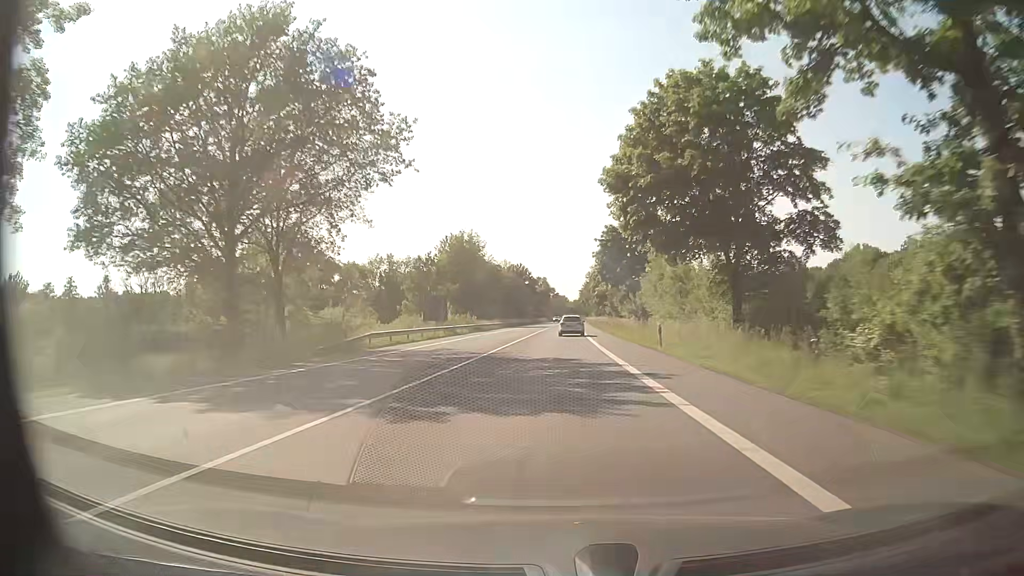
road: secondary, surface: asphalt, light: Day
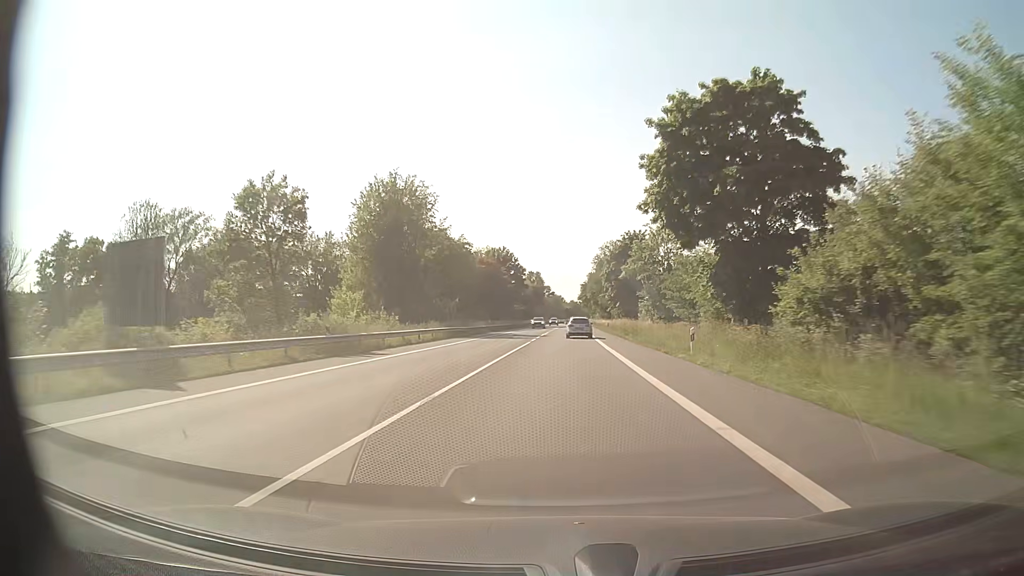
(+0.1, +44.2) m; 0°
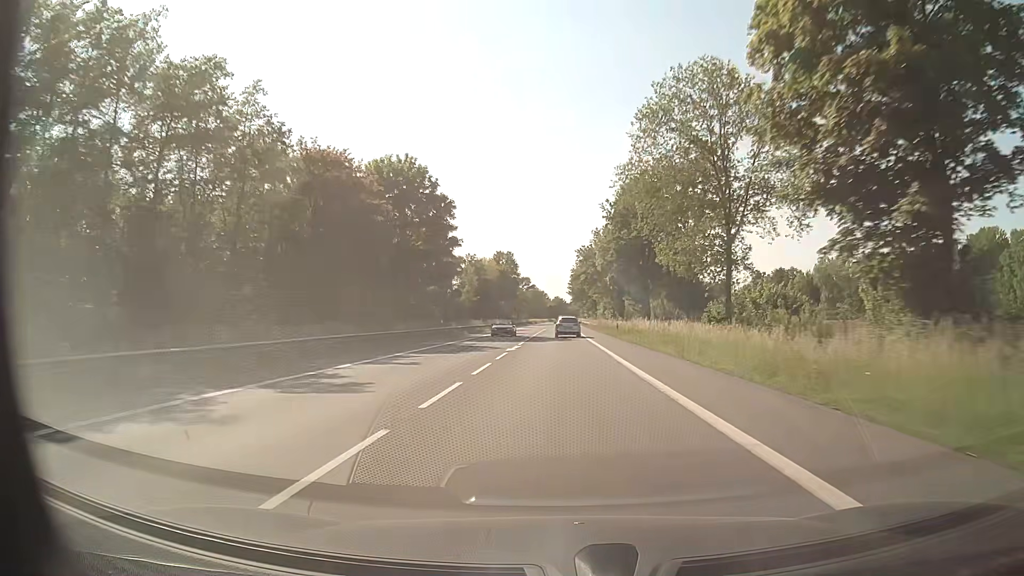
(+1.0, +74.3) m; +1°
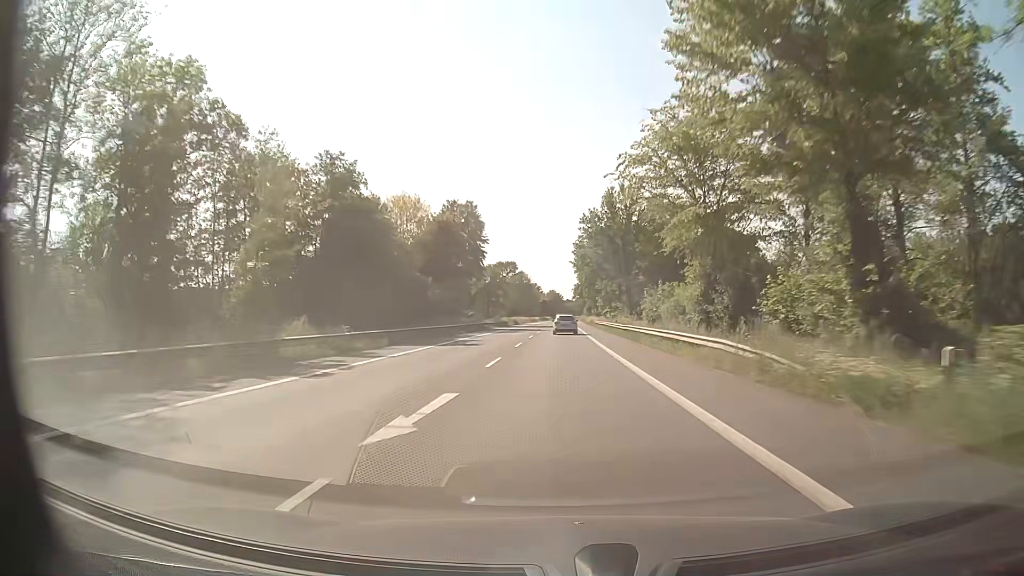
(+0.1, +75.8) m; 0°
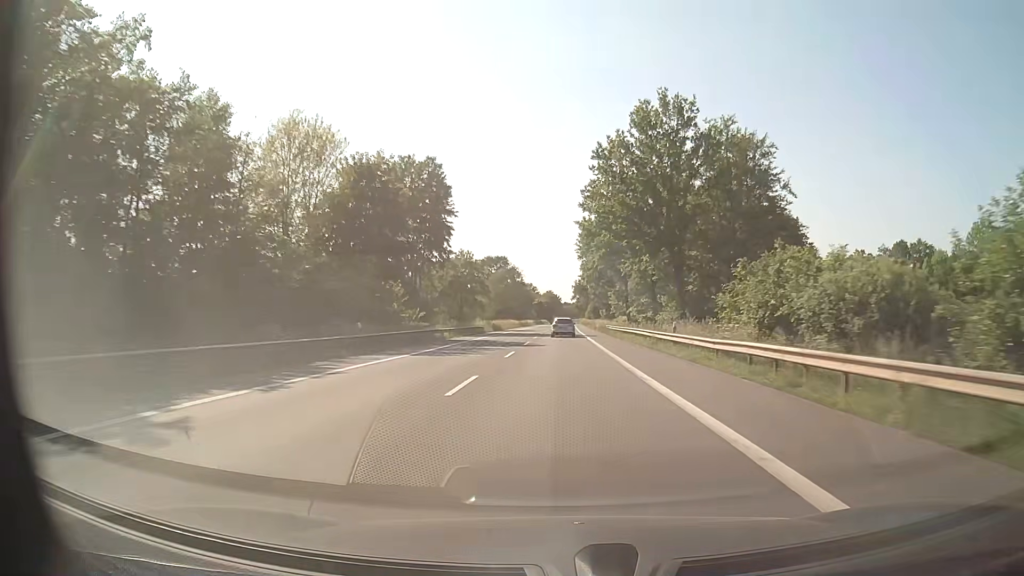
(+0.2, +31.0) m; 0°
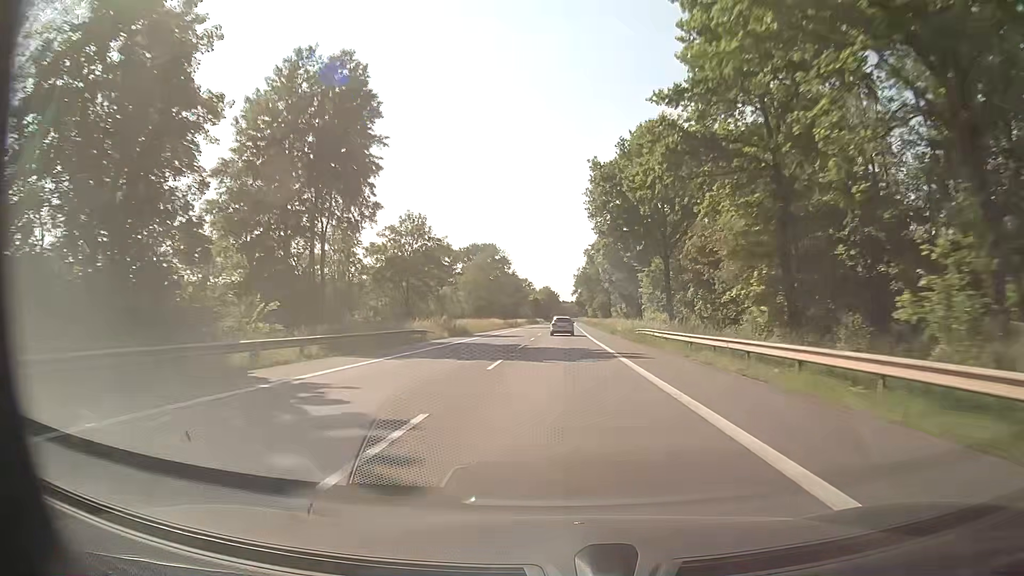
(0.0, +31.2) m; 0°
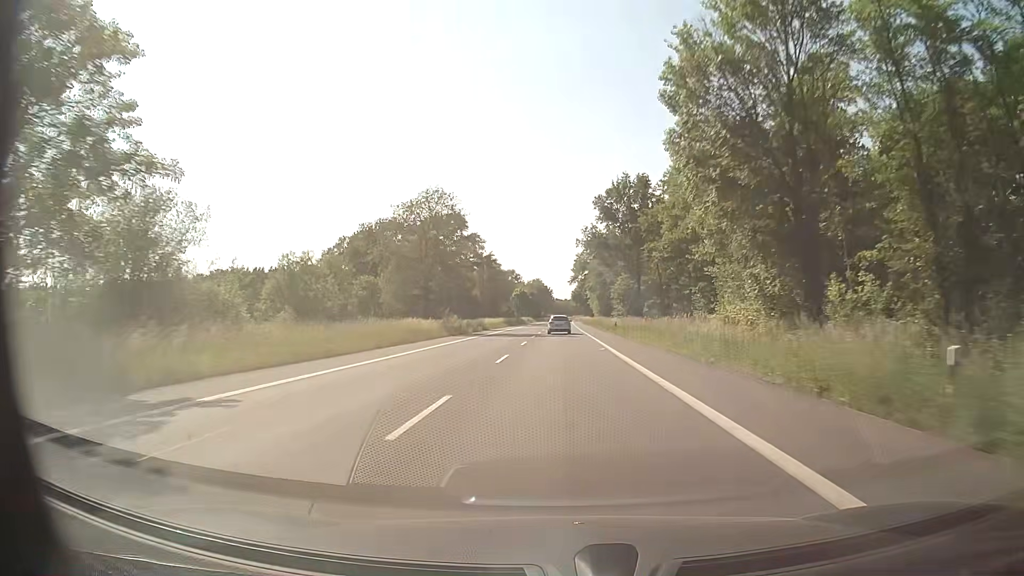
(+0.2, +47.1) m; +1°
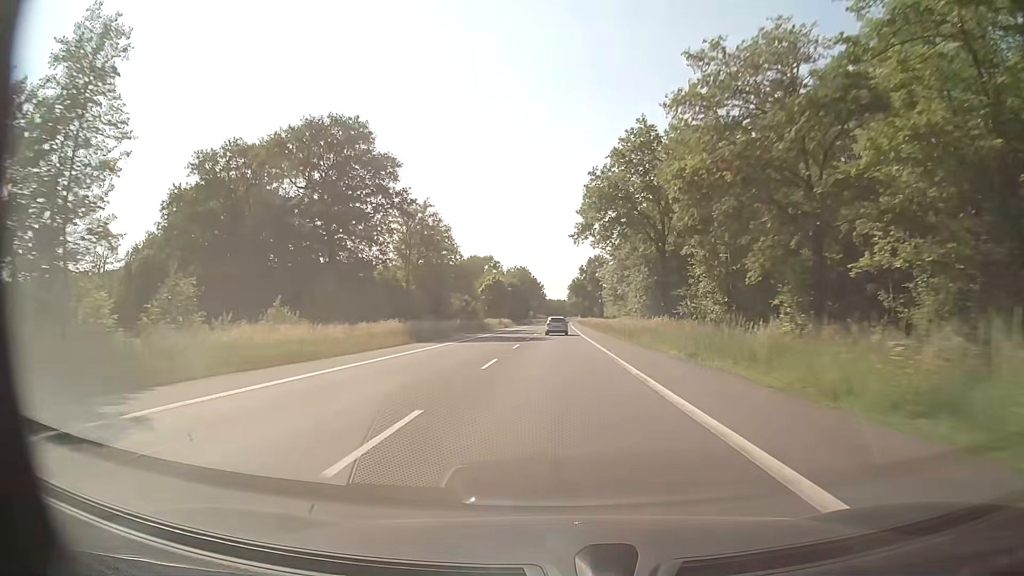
(+0.3, +63.1) m; 0°
(0, +10) (0, +20) (0, +30) (0, +40) (0, +50) (0, +60) (0, +70) (0, +80) (0, +90) (+1, +100) m
